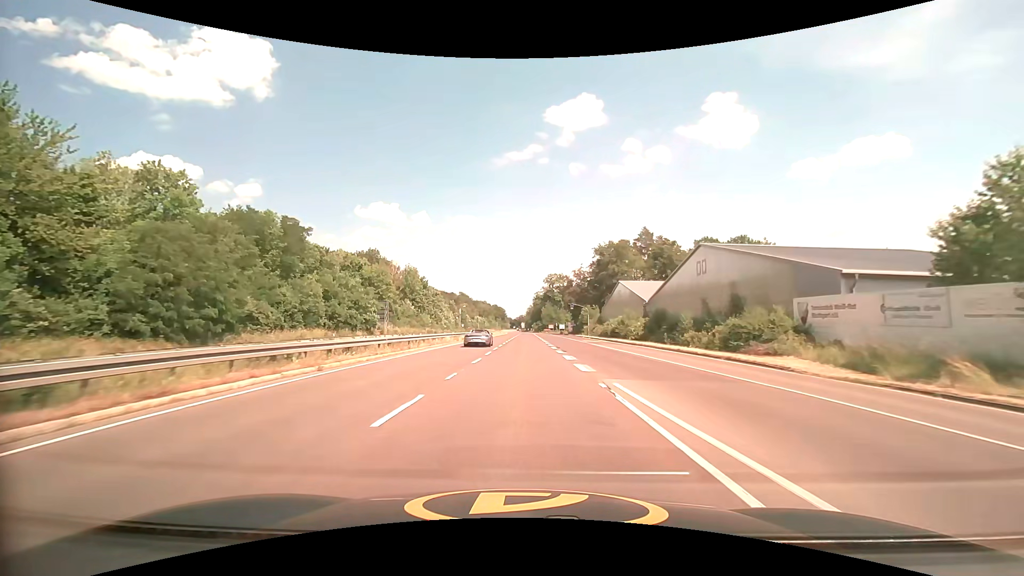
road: trunk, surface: asphalt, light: Day
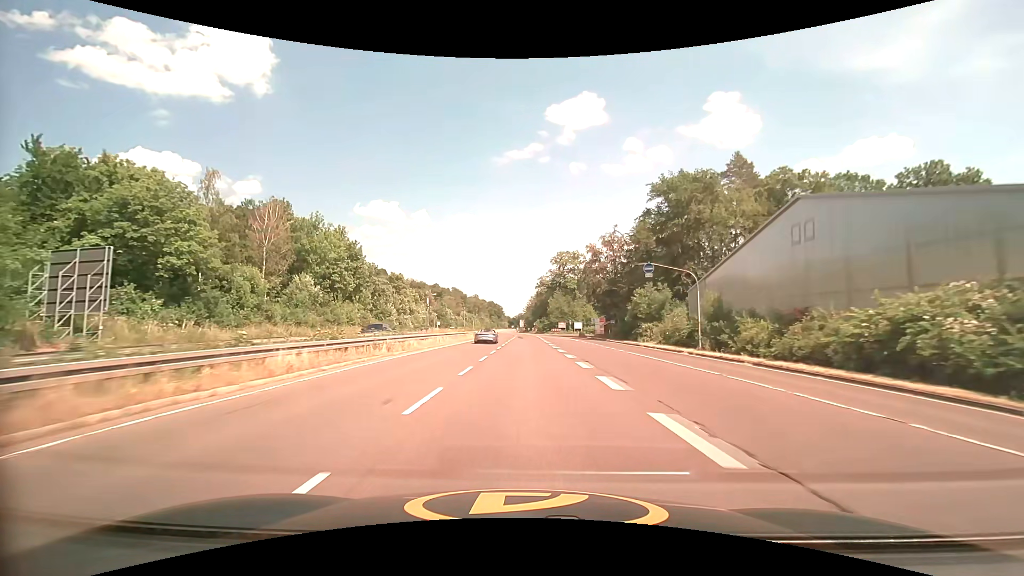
(0.0, +59.1) m; 0°
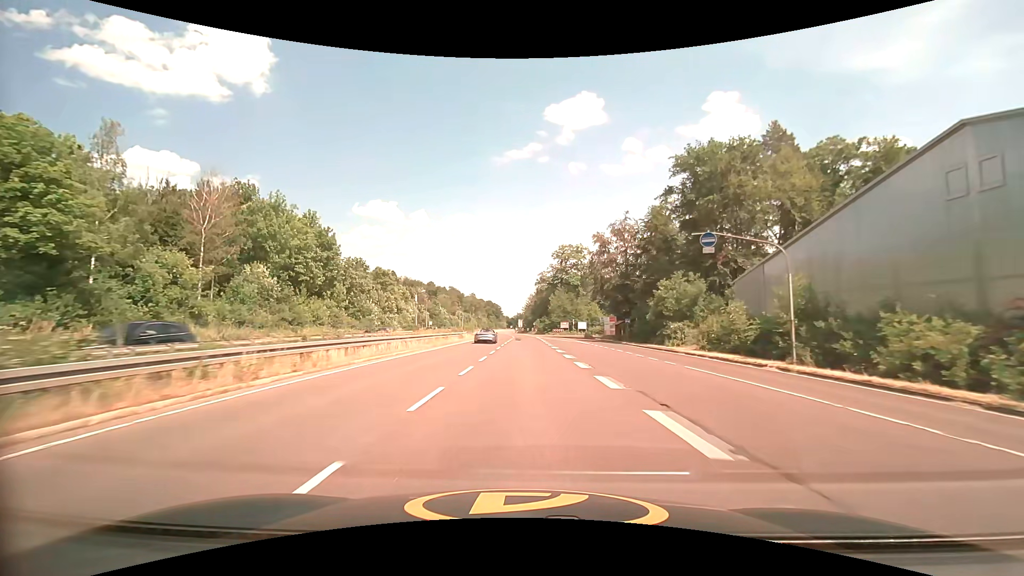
(0.0, +11.8) m; 0°
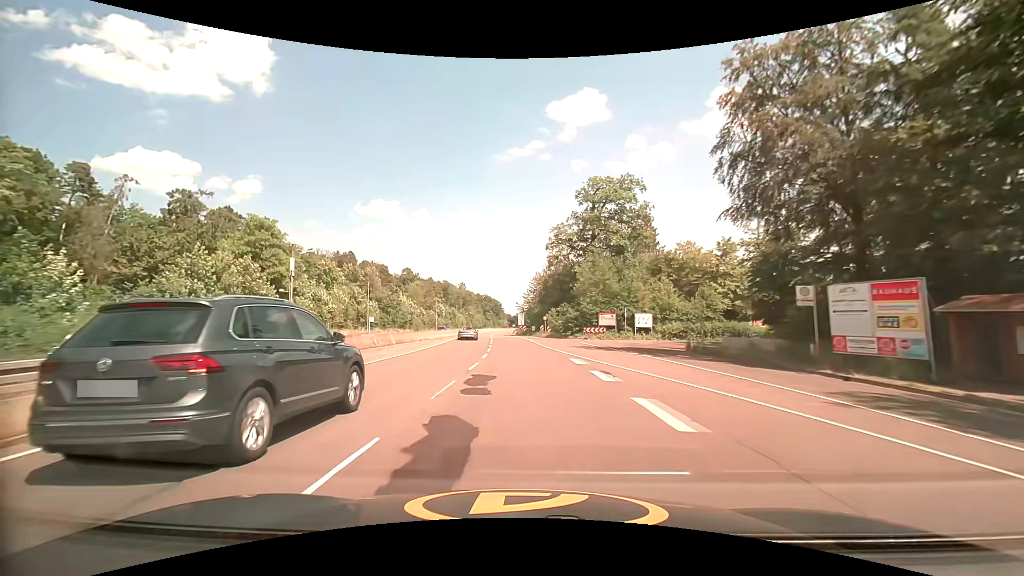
(-0.1, +59.0) m; -1°
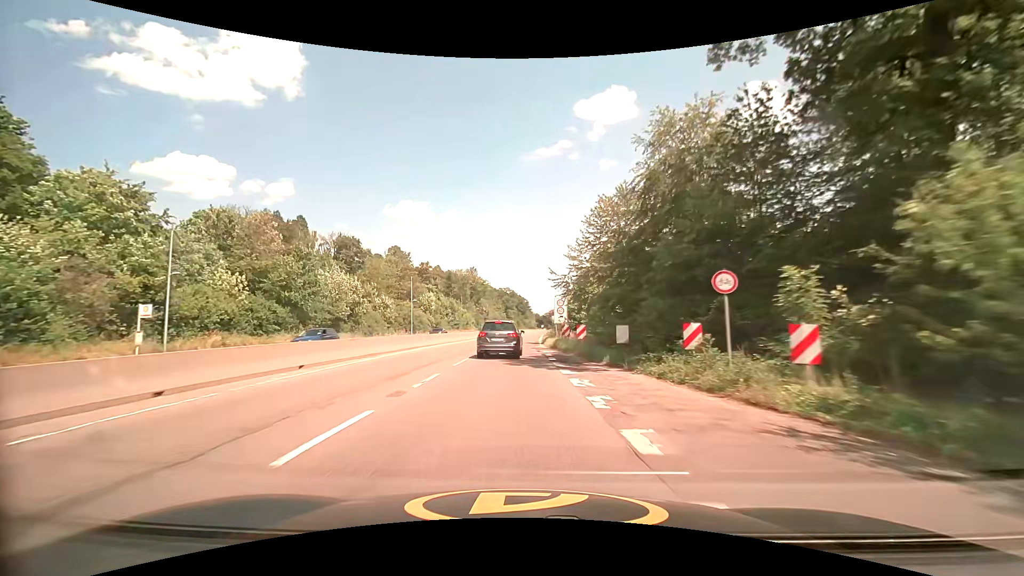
(-1.4, +58.9) m; -3°
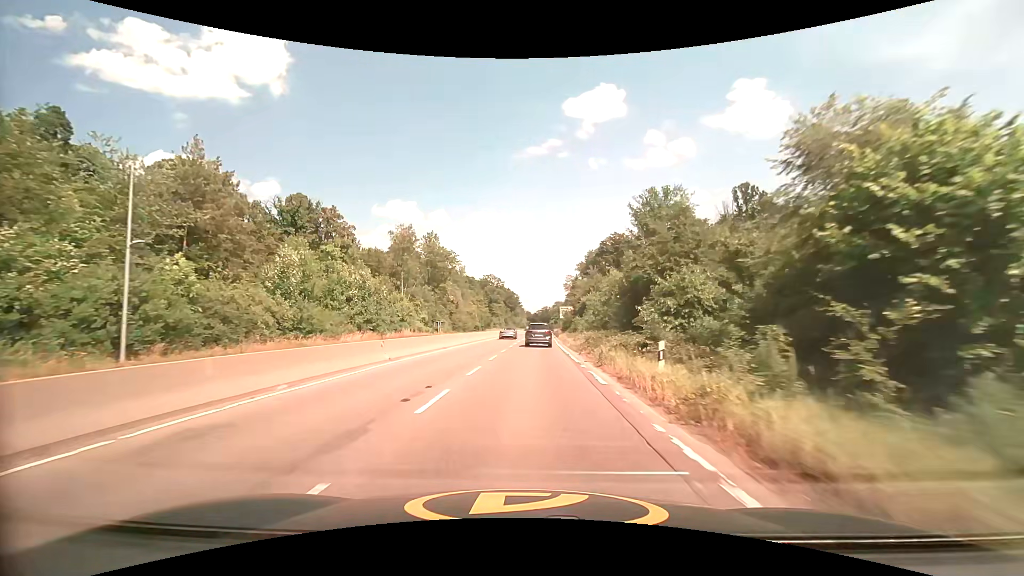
(-0.4, +58.9) m; +1°
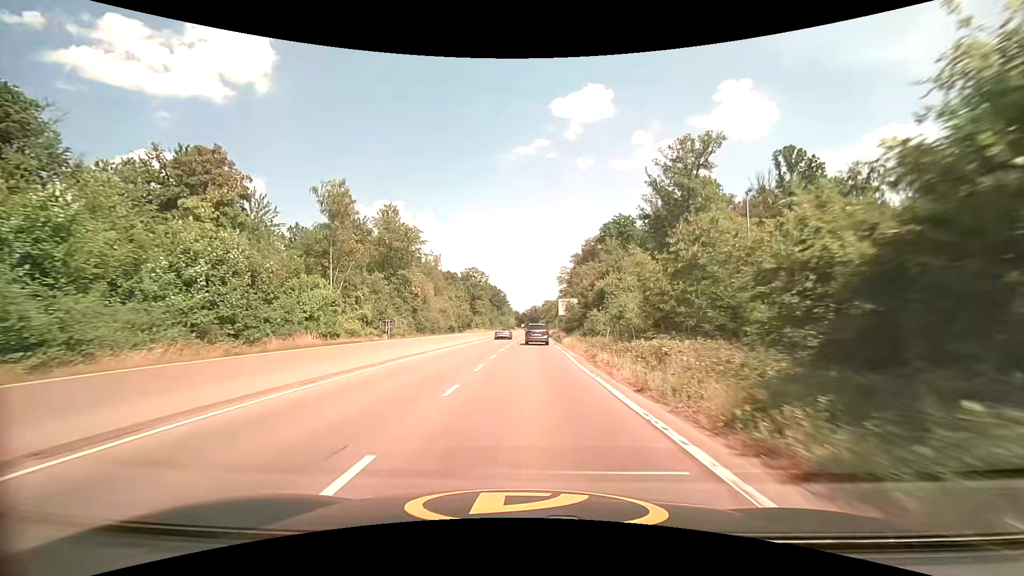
(+0.3, +23.6) m; +2°
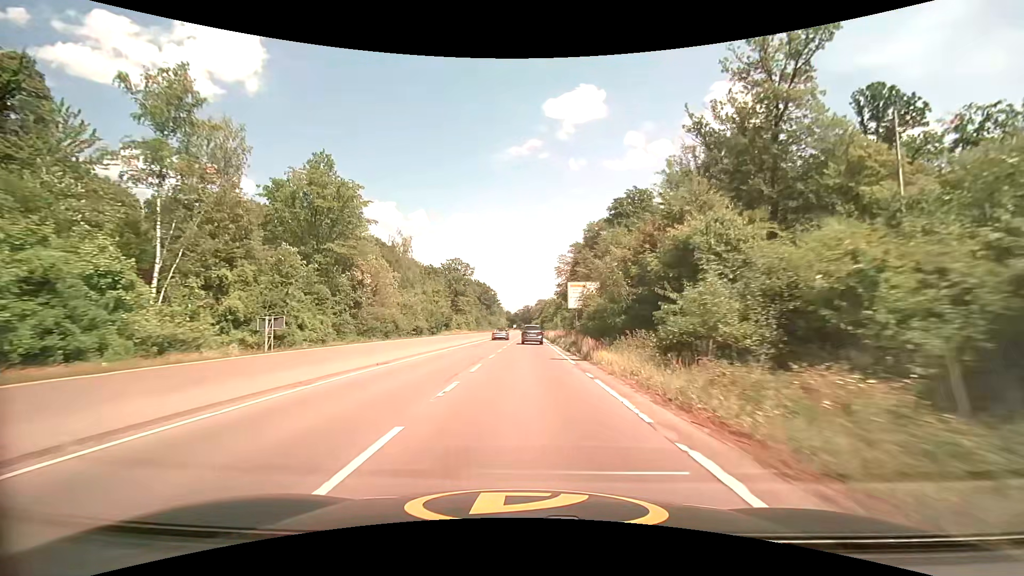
(+0.1, +23.6) m; +1°
(0, +10) (0, +20) (0, +30) (0, +40) (0, +50) (0, +60) (+1, +70) (+1, +80) (+1, +90) (+1, +100) m
